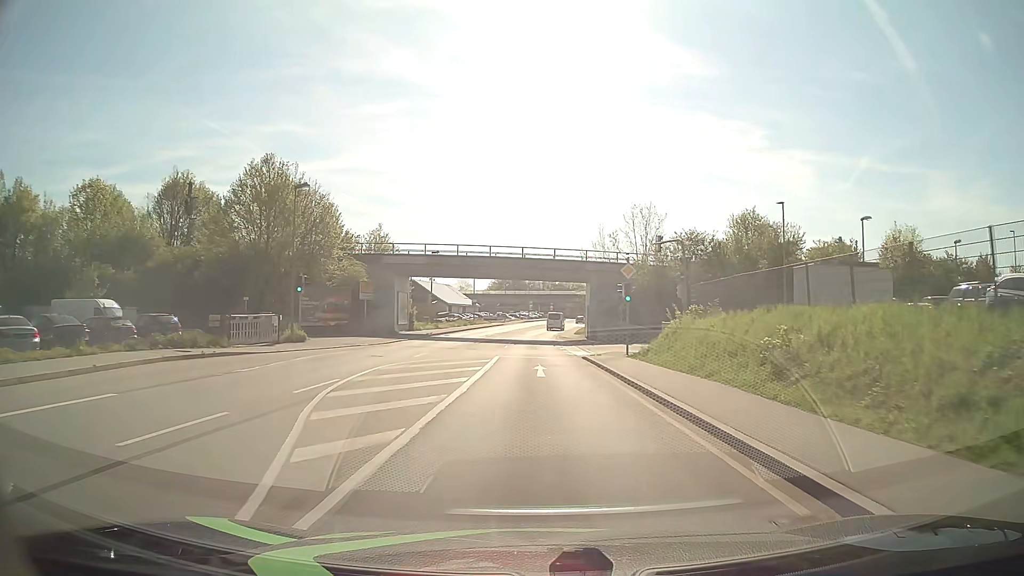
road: primary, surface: asphalt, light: Day
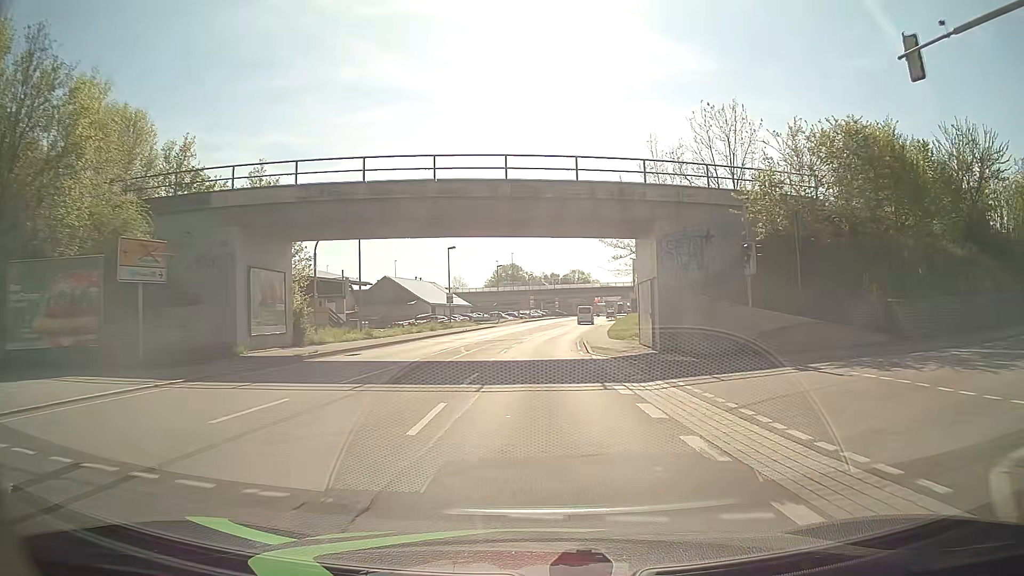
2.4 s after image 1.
(0.0, +29.2) m; 0°
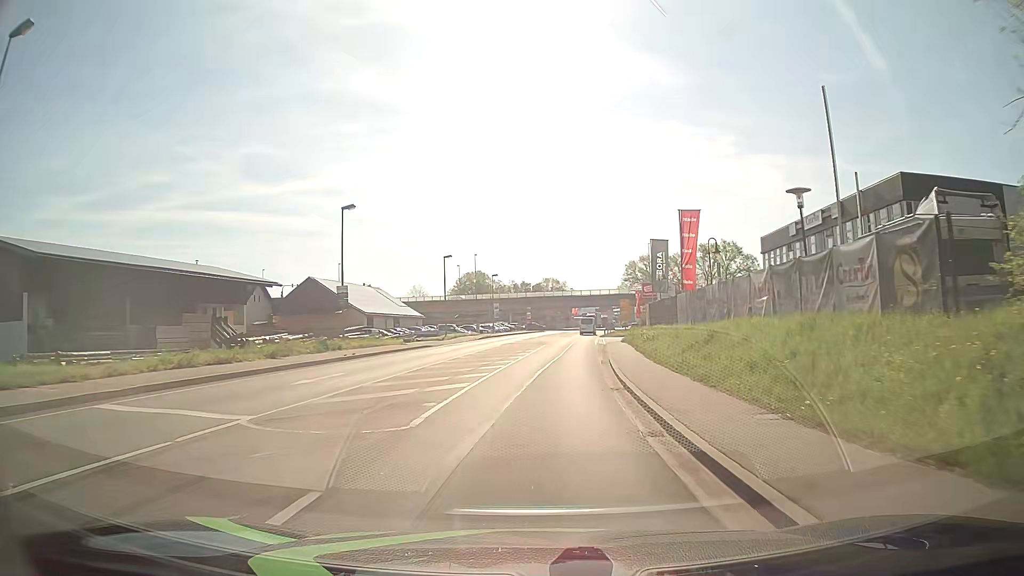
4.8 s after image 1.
(+0.4, +29.8) m; +3°
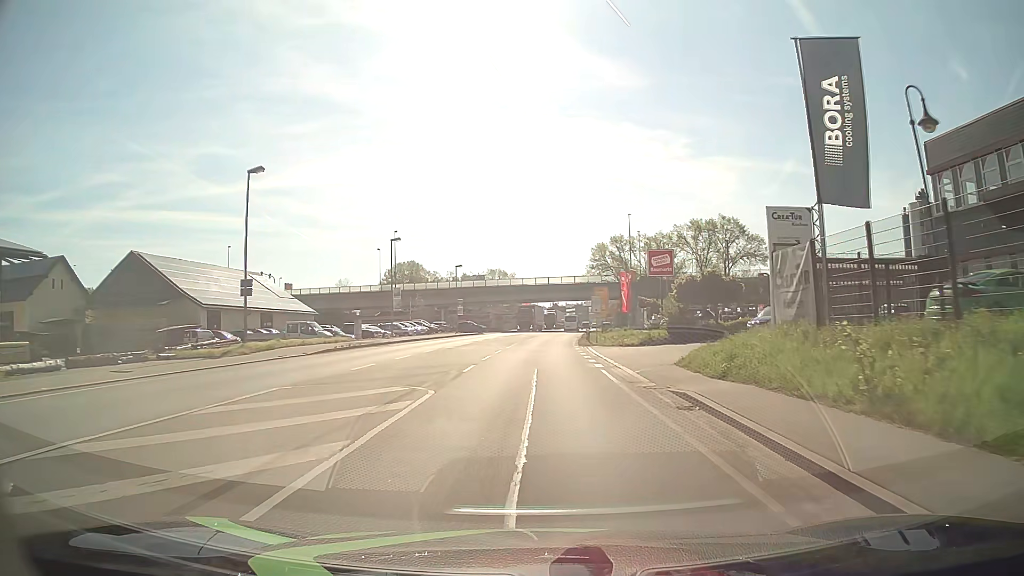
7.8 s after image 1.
(+1.2, +37.6) m; +4°
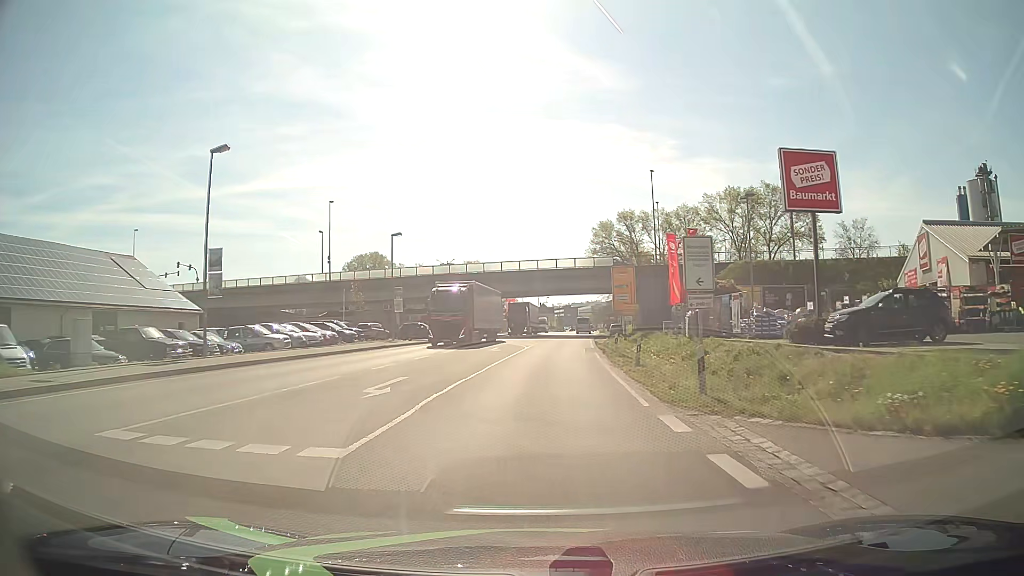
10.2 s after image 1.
(0.0, +30.2) m; +1°
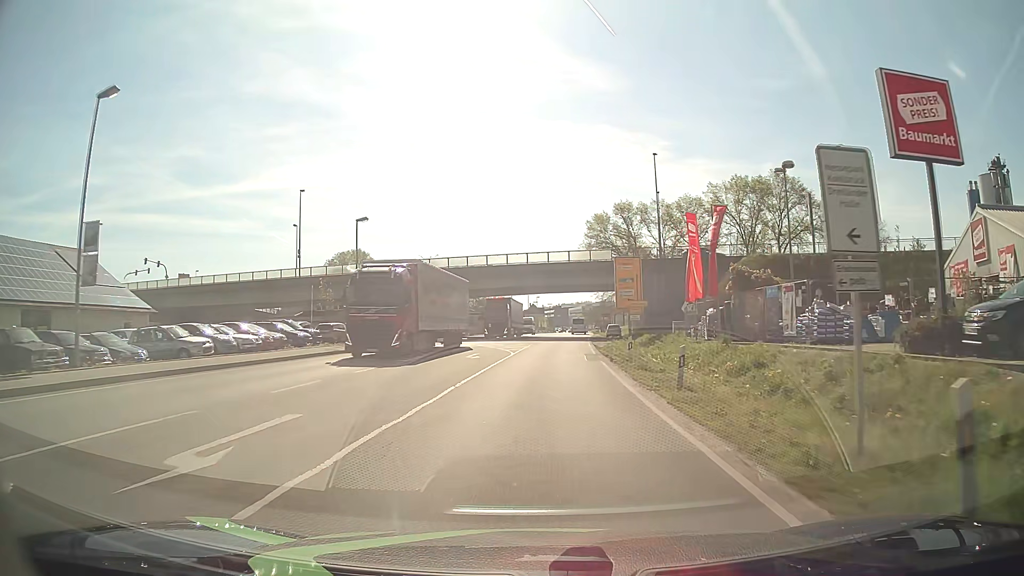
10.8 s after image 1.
(0.0, +7.6) m; +1°
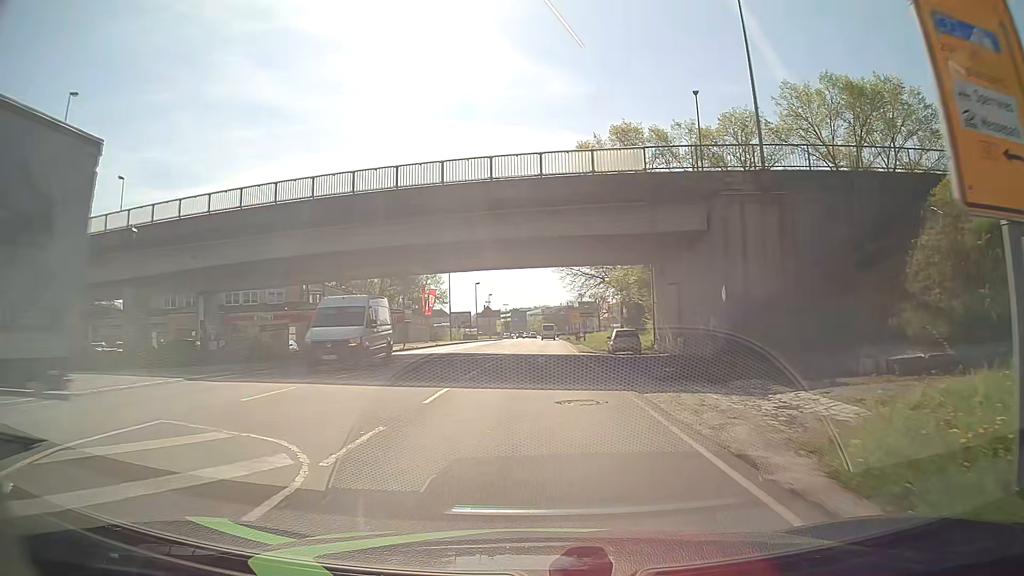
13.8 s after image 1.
(+1.5, +37.9) m; +4°
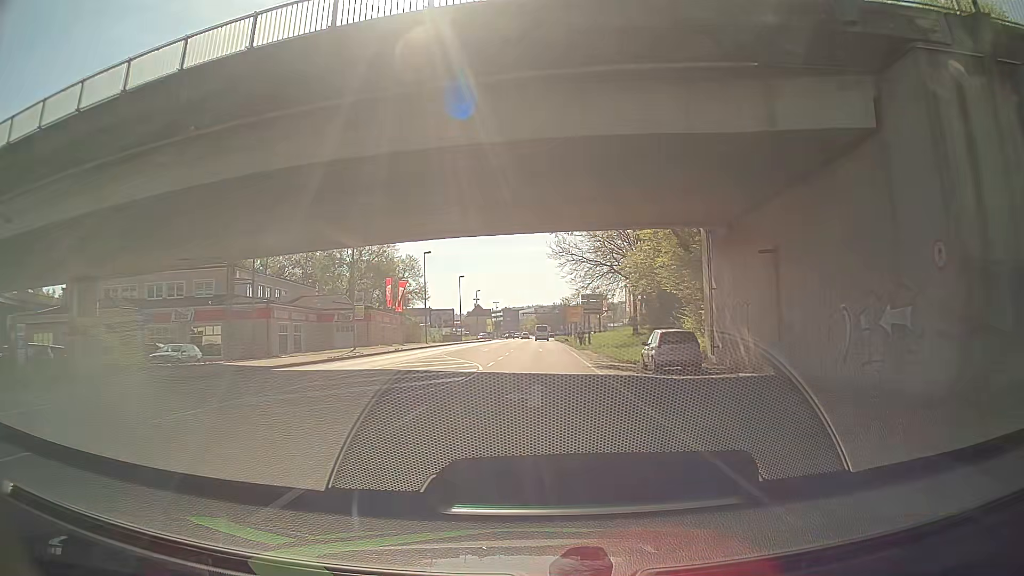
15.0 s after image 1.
(+0.1, +15.2) m; +1°
(0, +10) (0, +20) (0, +30) (0, +40) (0, +50) (0, +60) (0, +70) (0, +80) (0, +90) (+1, +100) m
